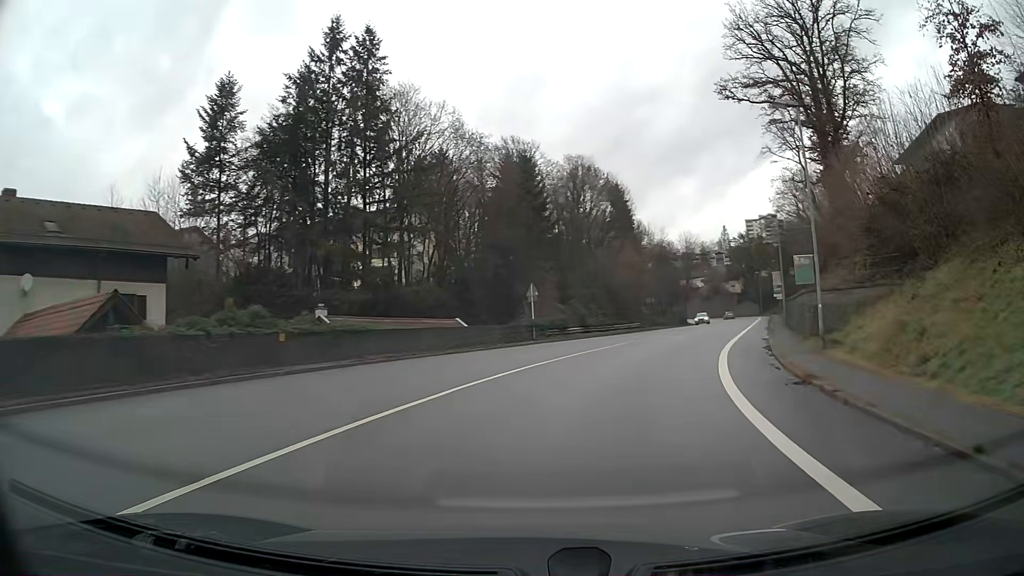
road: primary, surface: asphalt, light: Day
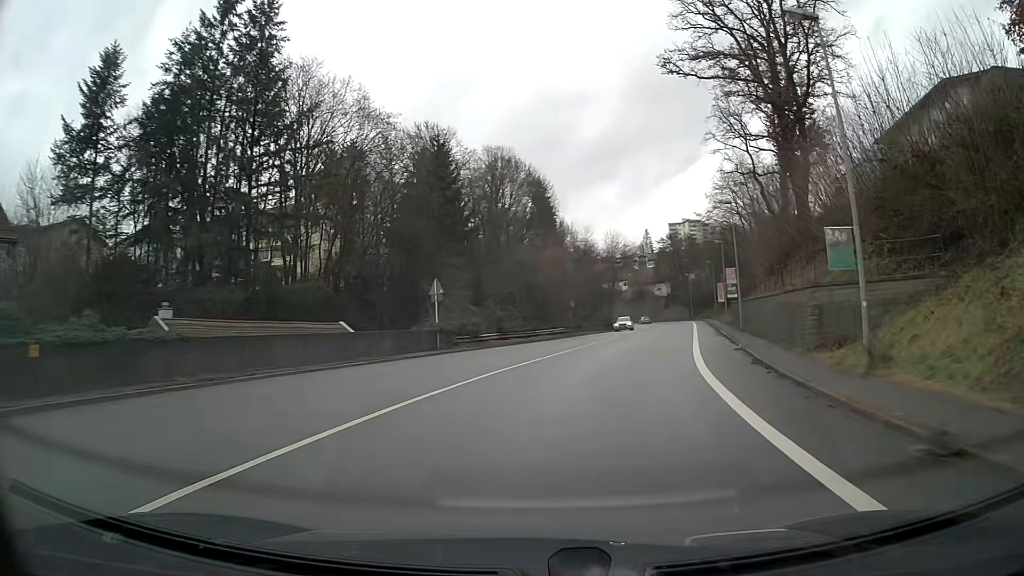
(+0.5, +7.9) m; +7°
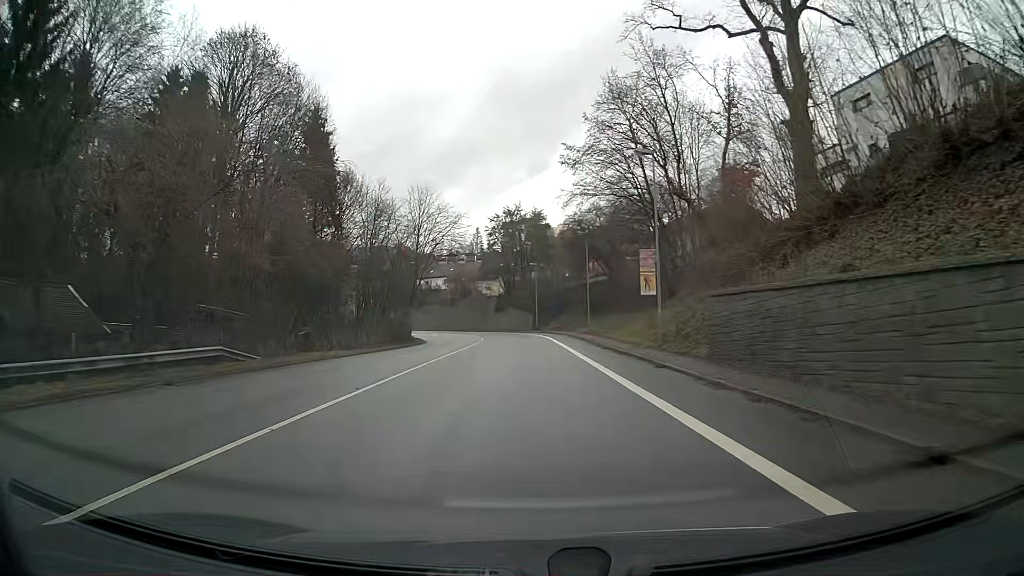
(+6.1, +40.2) m; +12°
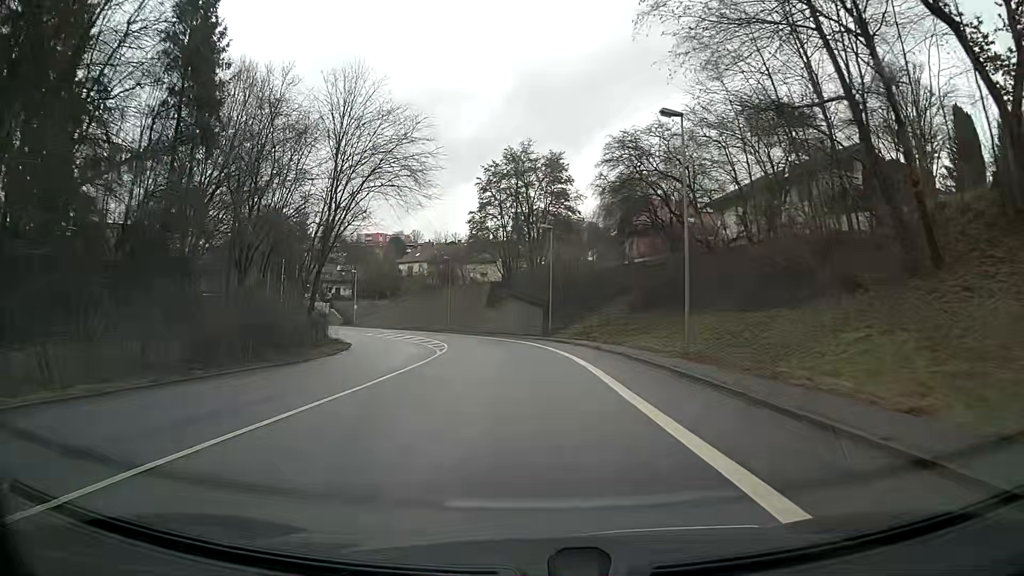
(-0.2, +32.7) m; -1°
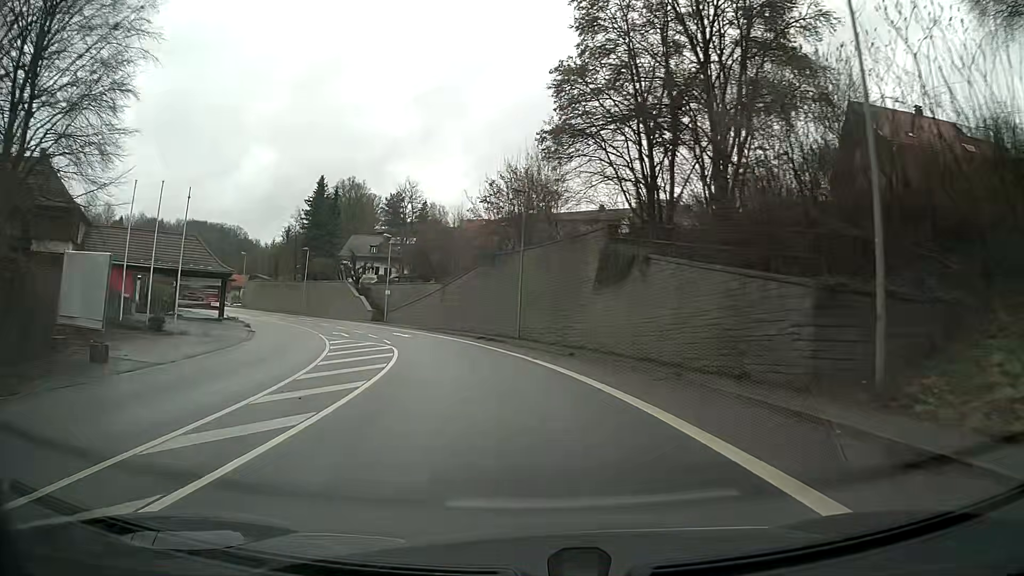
(-2.6, +39.4) m; -11°
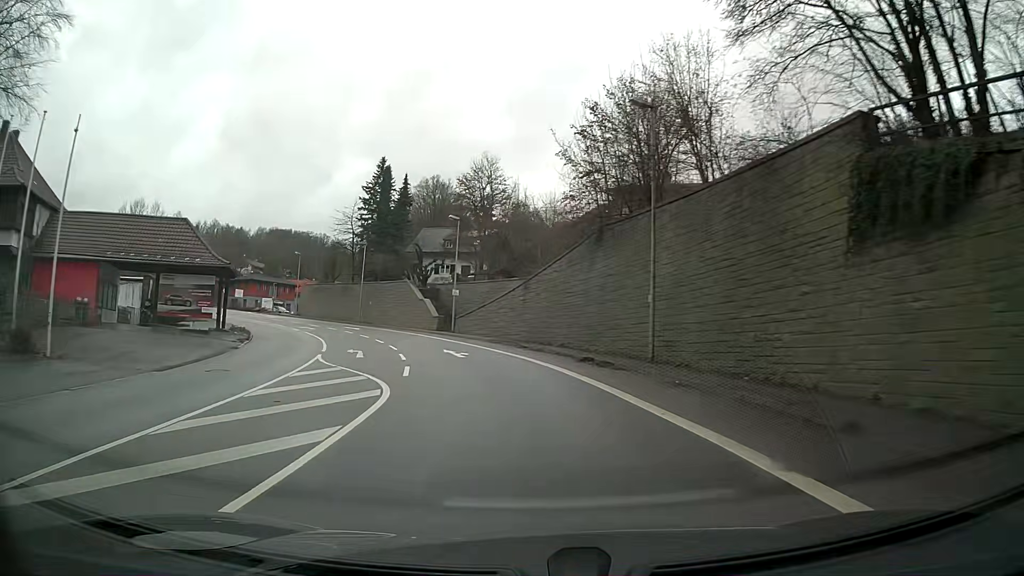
(-1.2, +15.8) m; -9°
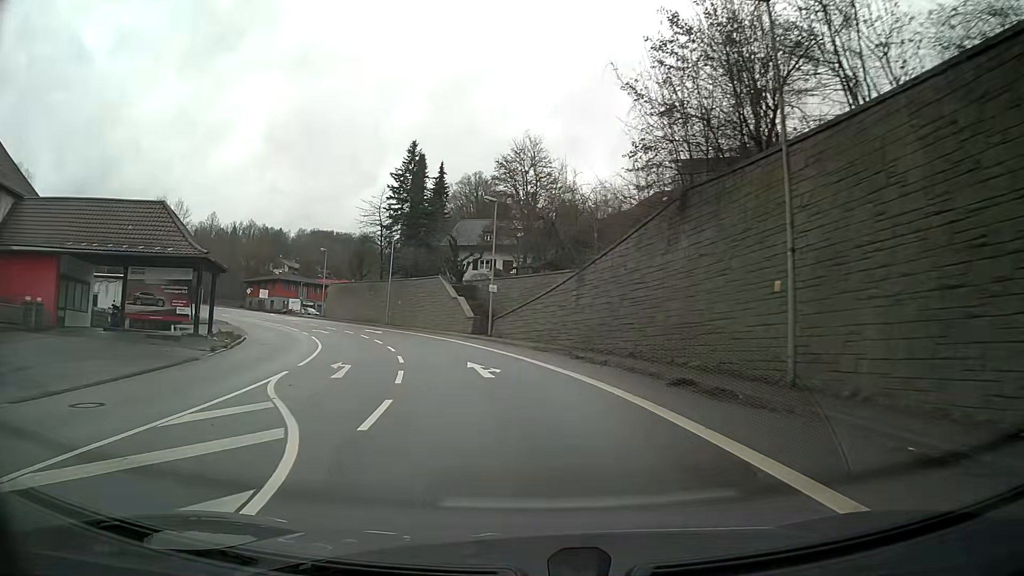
(-0.3, +7.9) m; -4°
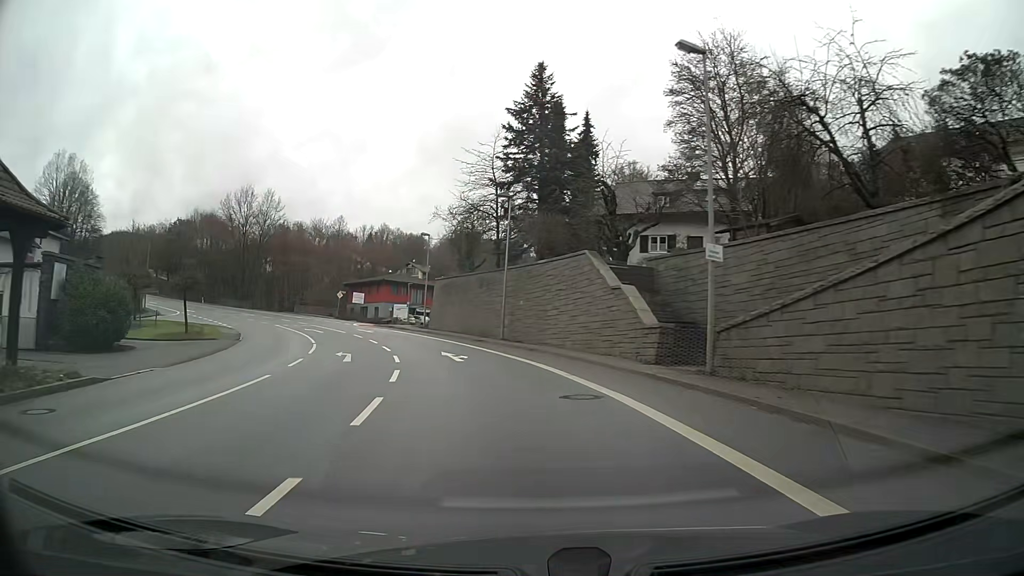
(-2.5, +23.8) m; -12°
